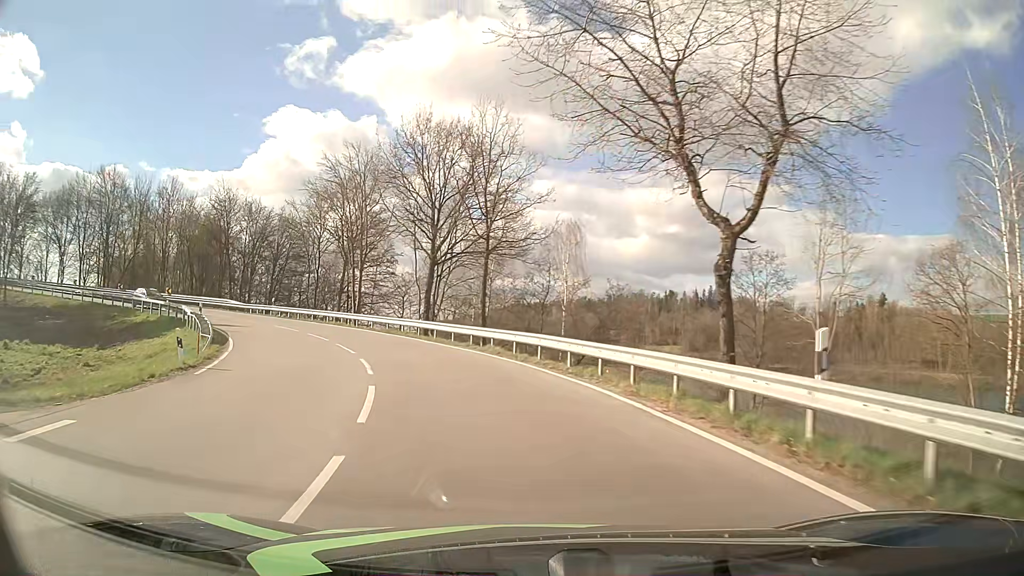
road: tertiary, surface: asphalt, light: Day
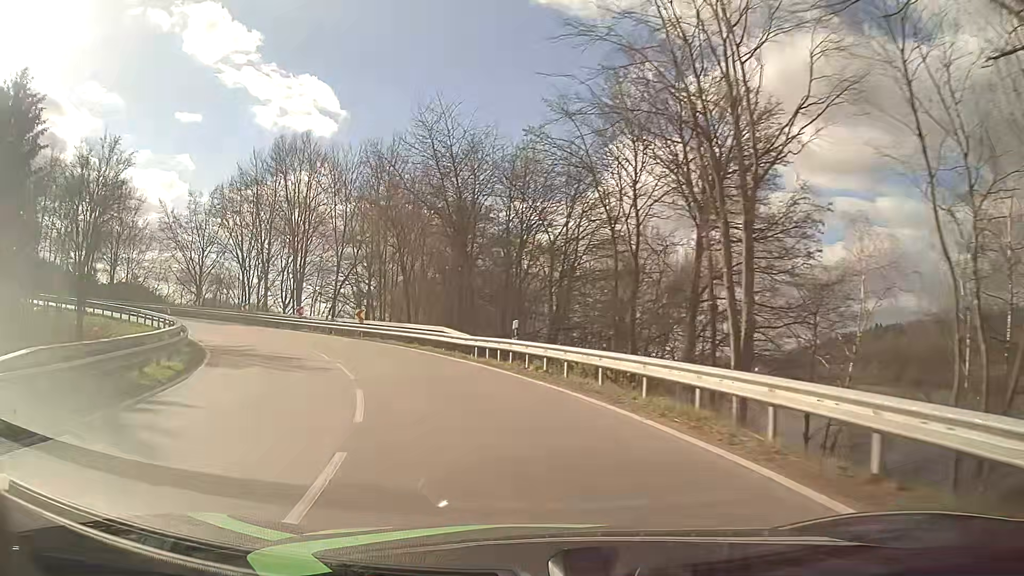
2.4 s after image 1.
(-7.4, +28.7) m; -30°
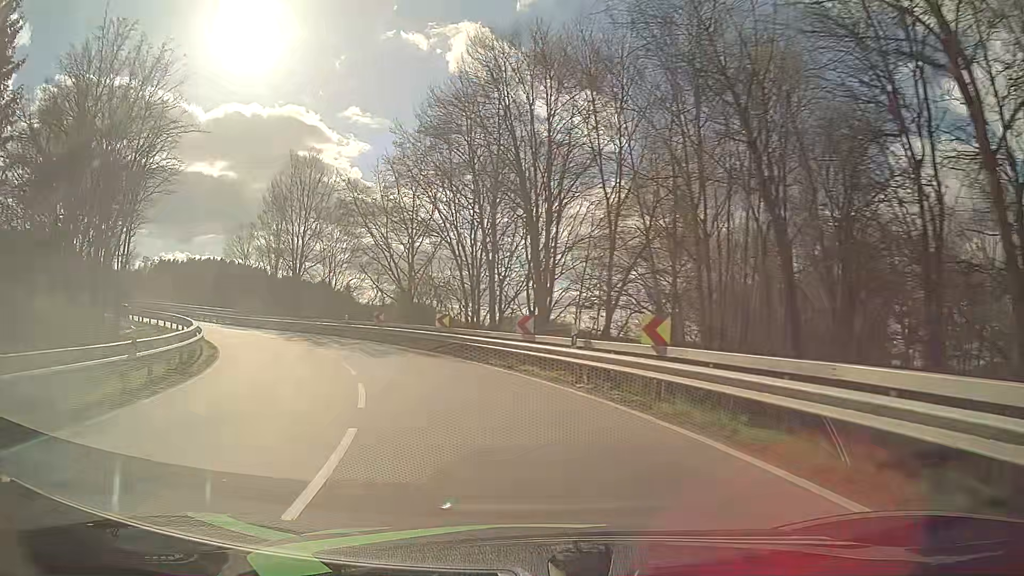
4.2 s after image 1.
(-4.9, +22.0) m; -26°
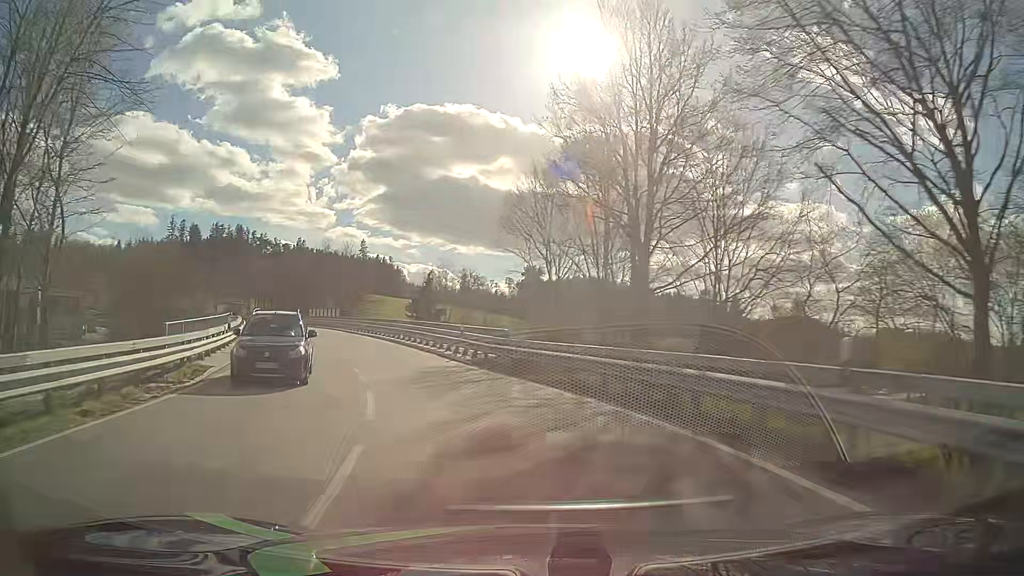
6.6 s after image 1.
(-8.7, +29.9) m; -32°
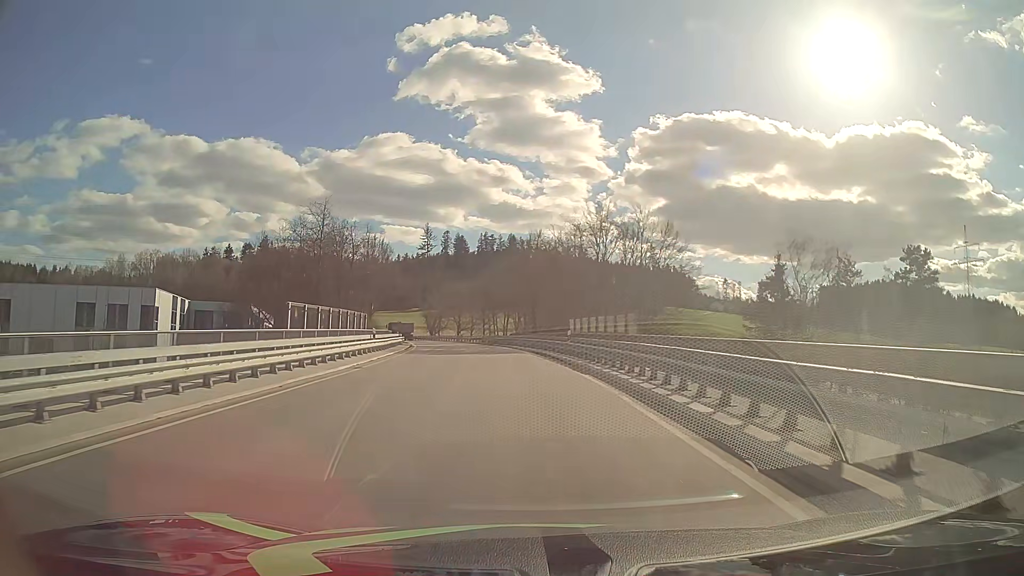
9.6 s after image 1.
(-12.1, +40.8) m; -26°
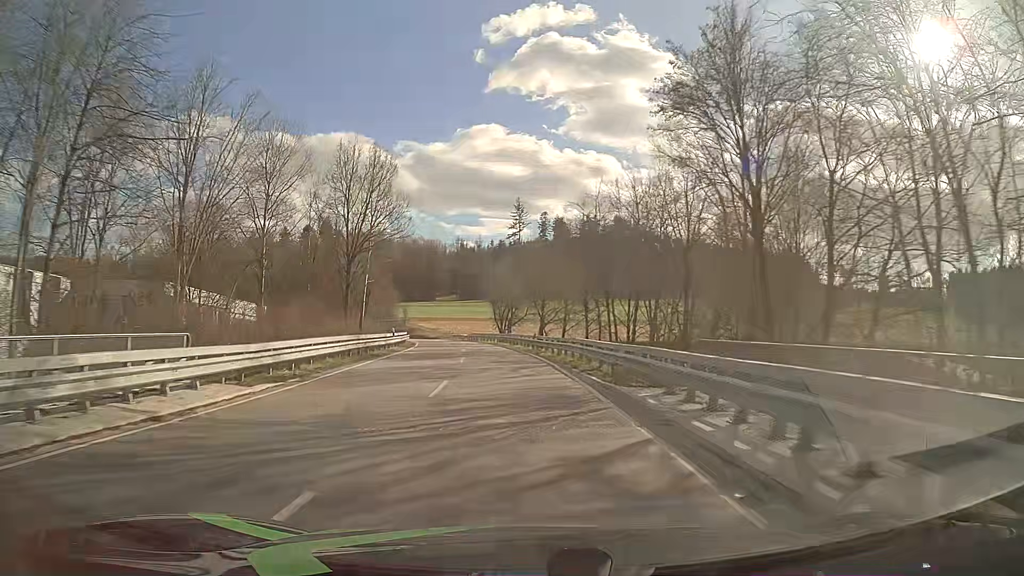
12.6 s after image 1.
(-3.1, +49.2) m; -9°
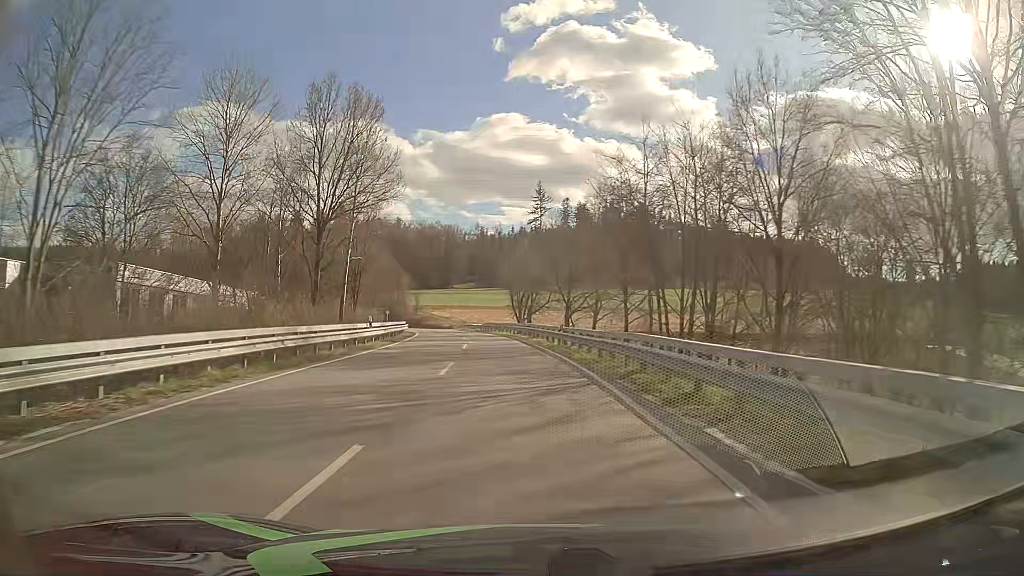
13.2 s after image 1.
(-0.2, +10.5) m; -2°
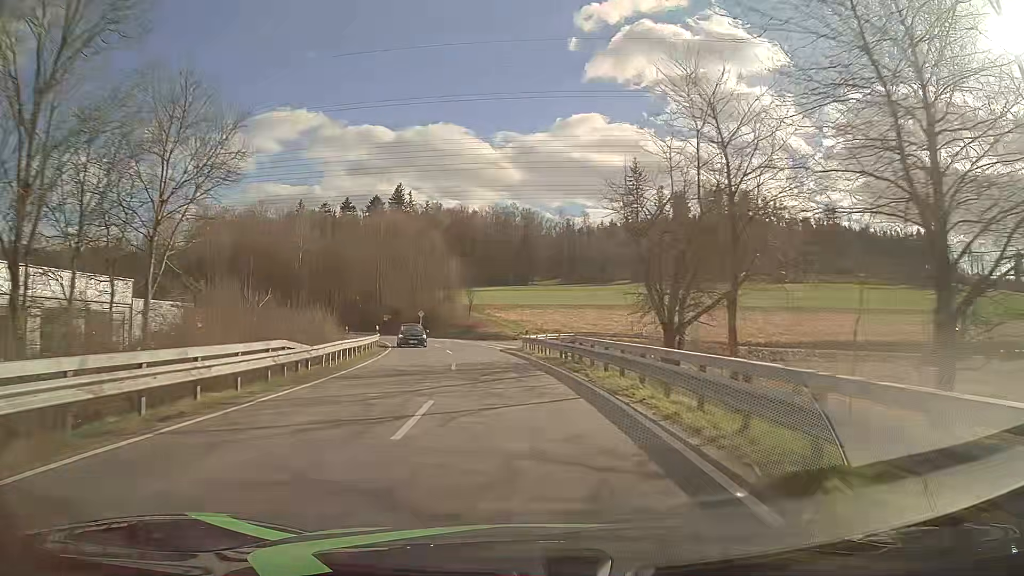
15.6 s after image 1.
(-2.7, +42.8) m; -7°
(0, +10) (-1, +20) (-2, +30) (-4, +40) (-6, +50) (-9, +59) (-12, +69) (-16, +78) (-21, +86) (-26, +95) m
